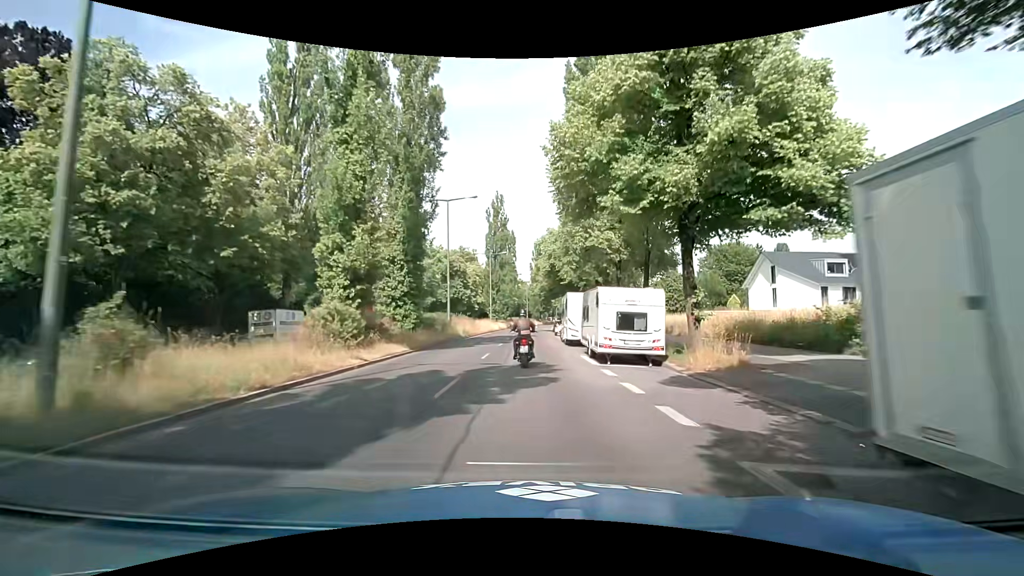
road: secondary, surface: asphalt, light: Day
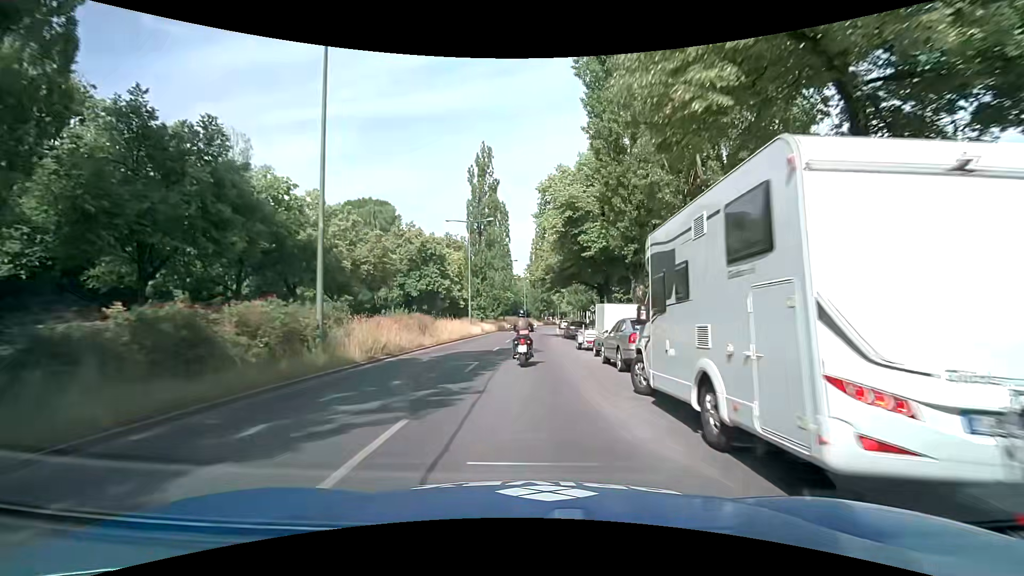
(+0.5, +22.7) m; +1°
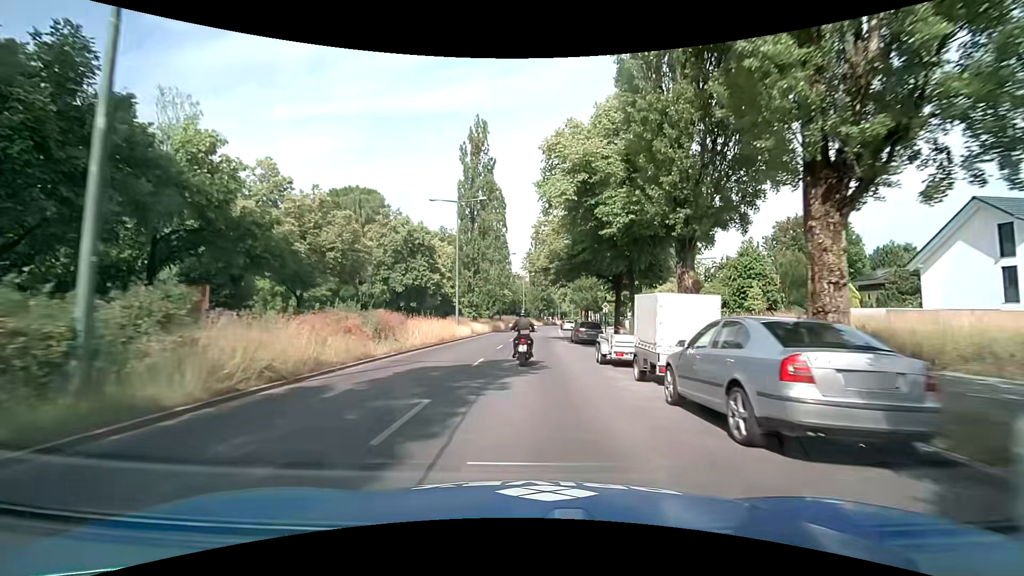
(0.0, +7.7) m; 0°
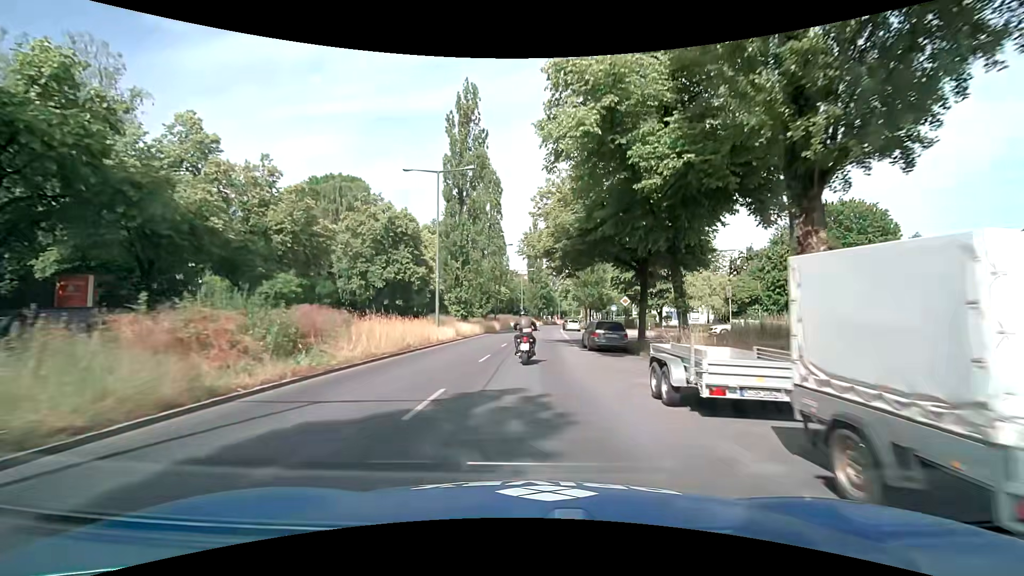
(+0.1, +7.8) m; 0°
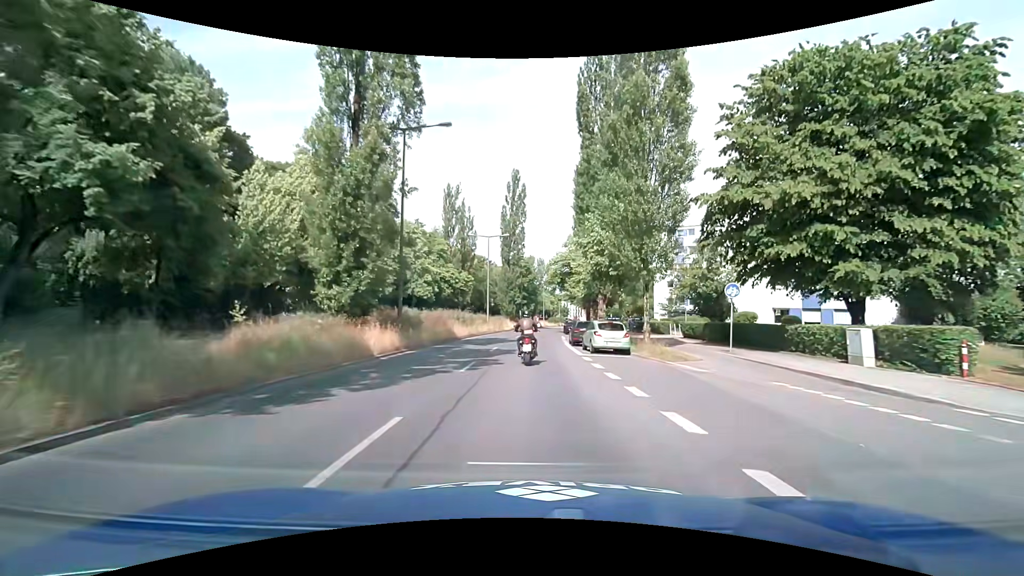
(+1.2, +38.7) m; +3°
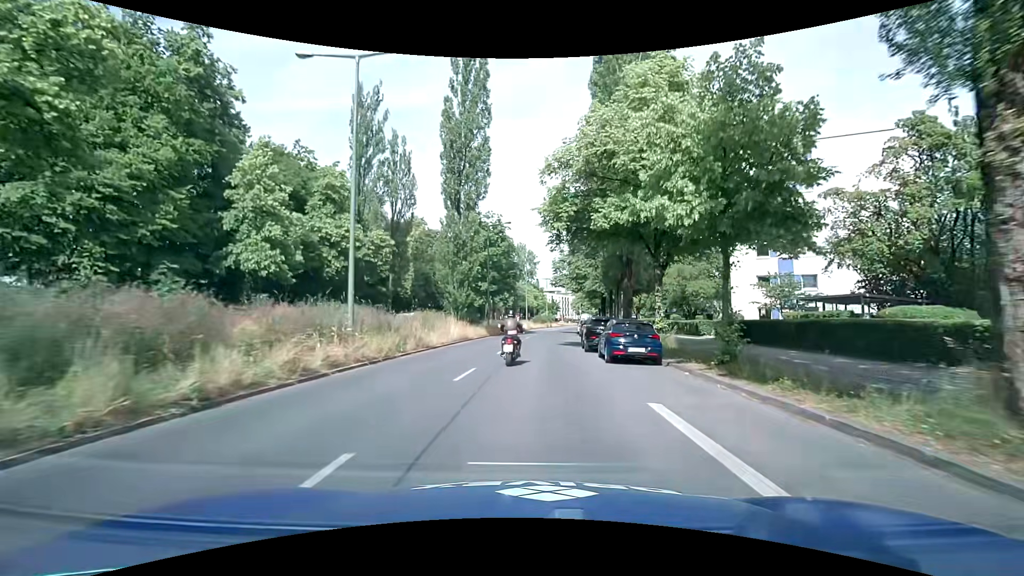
(+1.1, +37.7) m; +3°
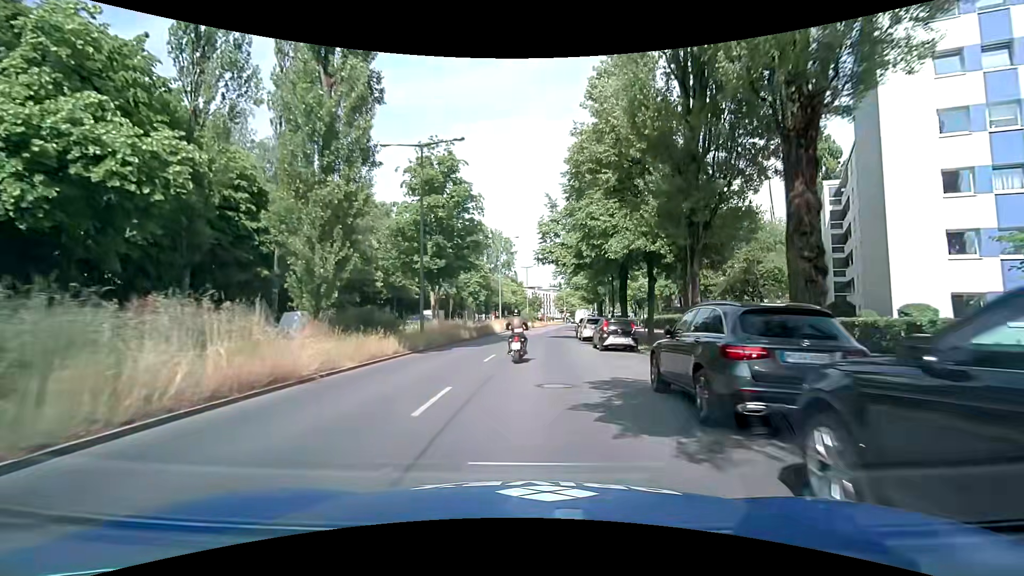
(+0.2, +22.0) m; +2°
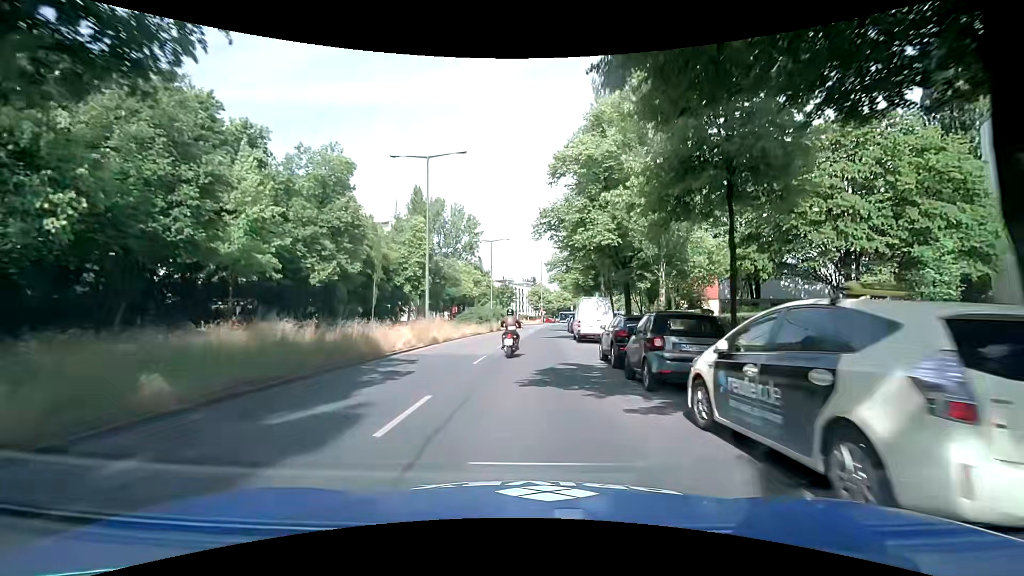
(+0.4, +28.3) m; +3°
(0, +10) (0, +20) (+1, +30) (+1, +40) (+2, +50) (+3, +60) (+3, +70) (+5, +80) (+8, +89) (+10, +99) m
